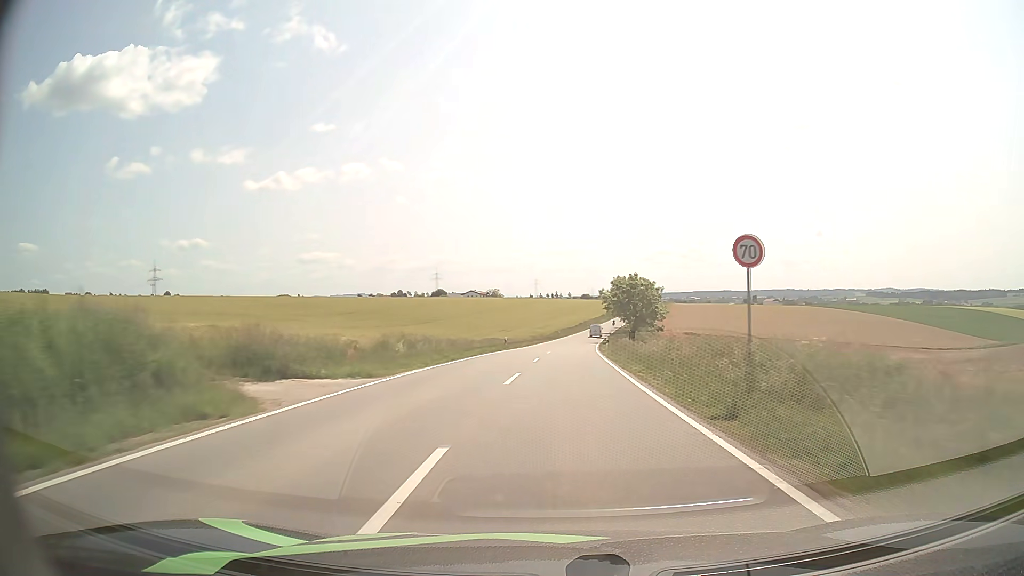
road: tertiary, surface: asphalt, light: Day
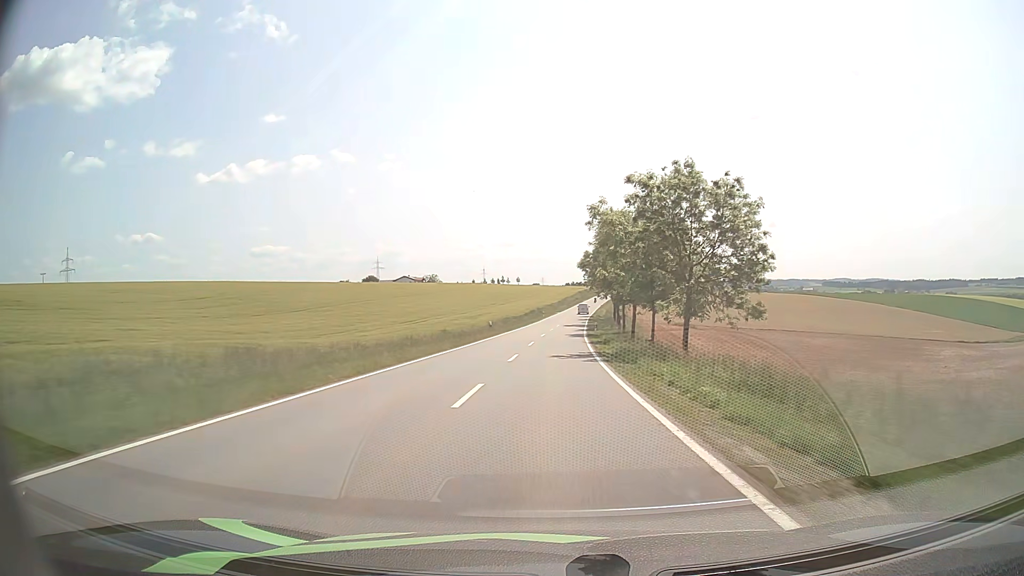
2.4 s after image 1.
(+2.2, +54.1) m; +4°
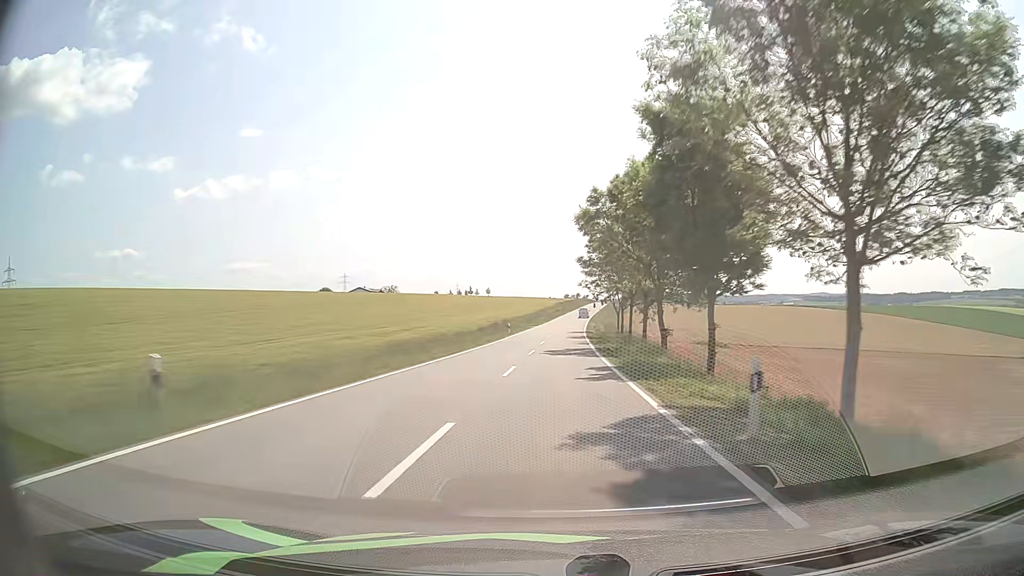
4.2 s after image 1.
(+0.6, +42.5) m; +2°
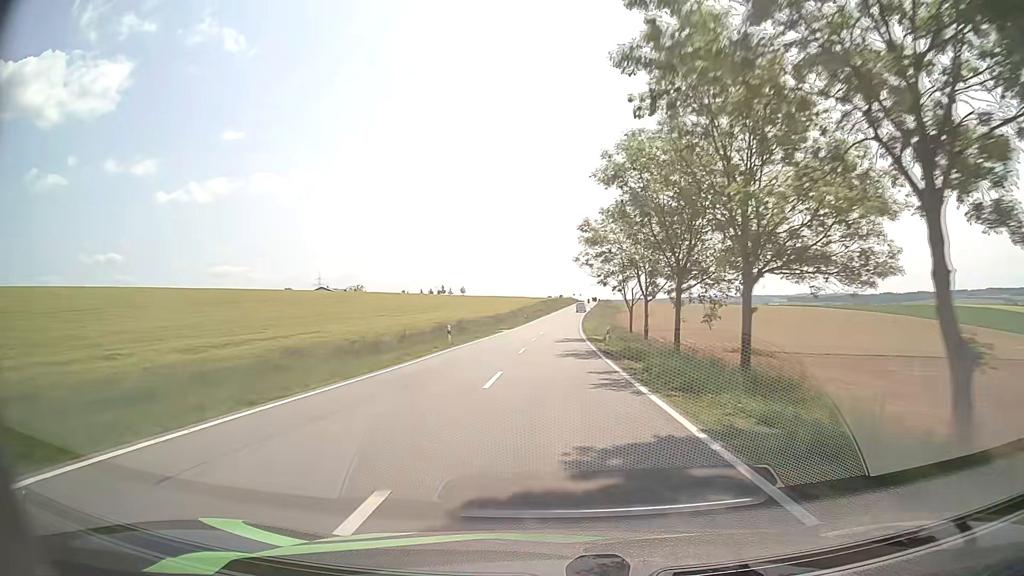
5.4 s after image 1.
(+0.5, +28.6) m; +2°
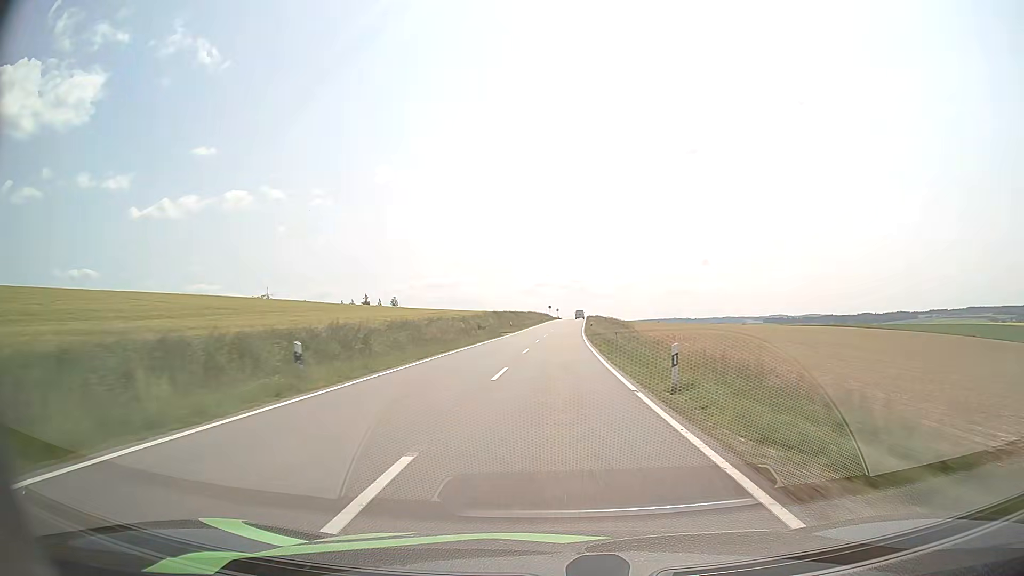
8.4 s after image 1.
(+1.7, +72.0) m; +3°
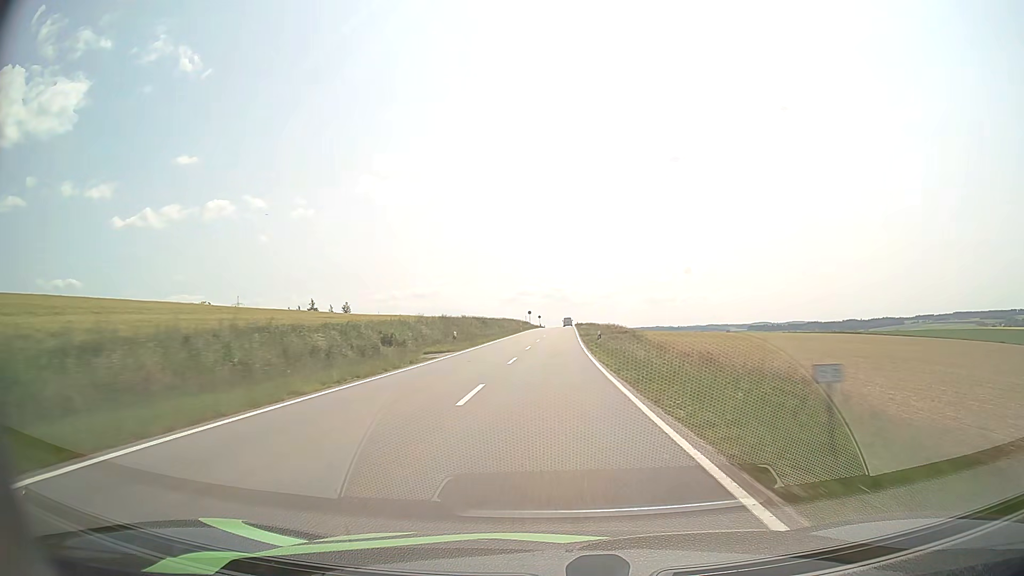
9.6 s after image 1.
(+0.4, +29.1) m; +1°
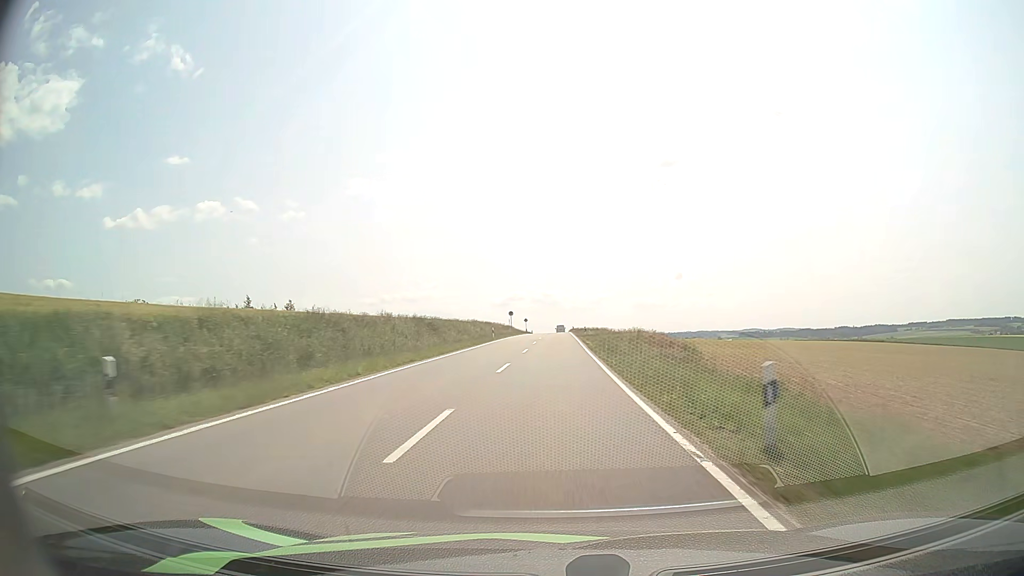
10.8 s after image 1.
(+0.2, +29.4) m; +1°
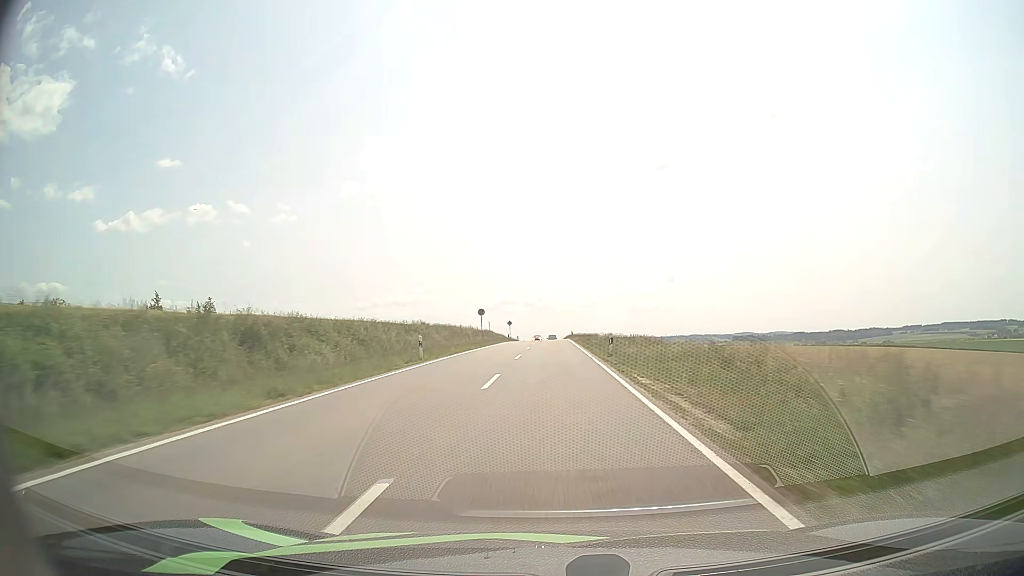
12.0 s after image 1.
(+0.2, +29.5) m; +1°
(0, +10) (0, +20) (0, +30) (0, +40) (0, +50) (0, +60) (0, +70) (0, +80) (0, +90) (+1, +100) m
